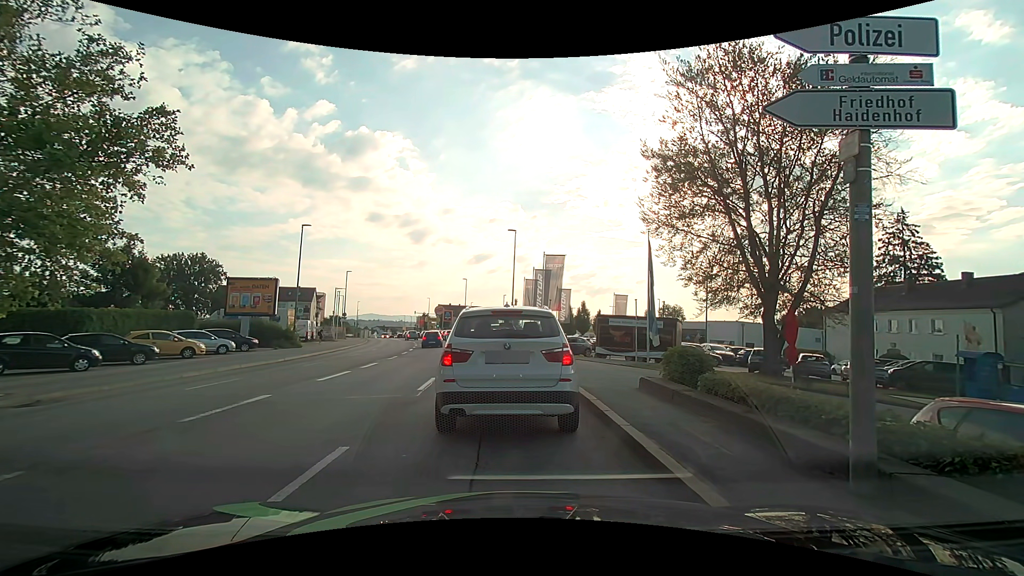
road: tertiary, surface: asphalt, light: Day
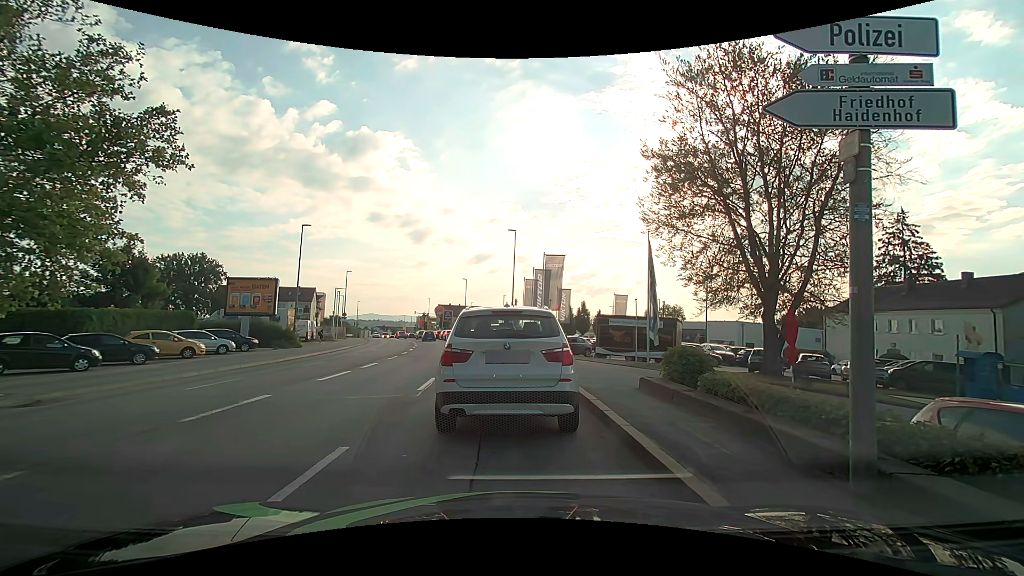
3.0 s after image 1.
(0.0, 0.0) m; 0°
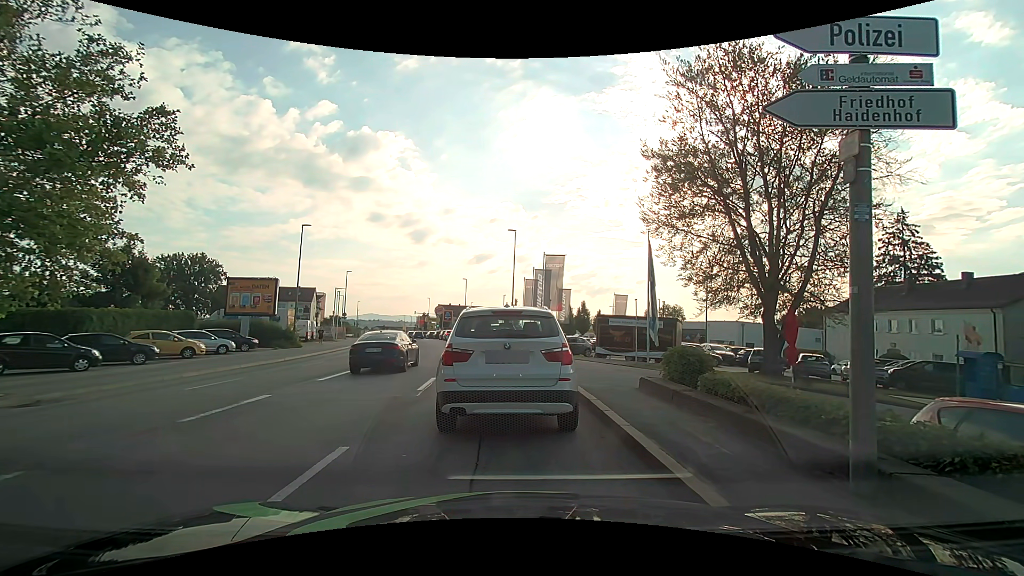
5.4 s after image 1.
(0.0, 0.0) m; 0°
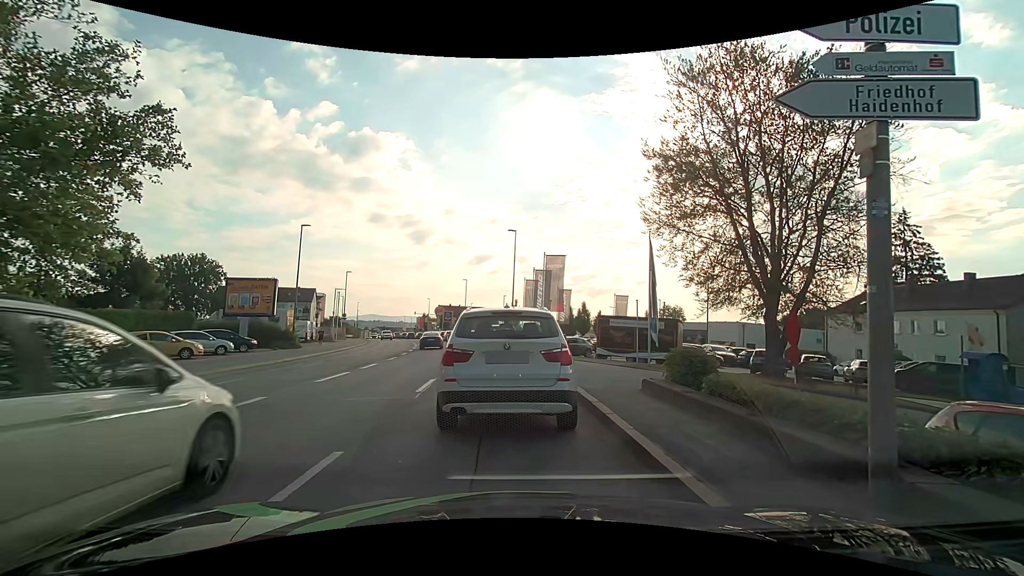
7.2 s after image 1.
(0.0, +0.2) m; 0°
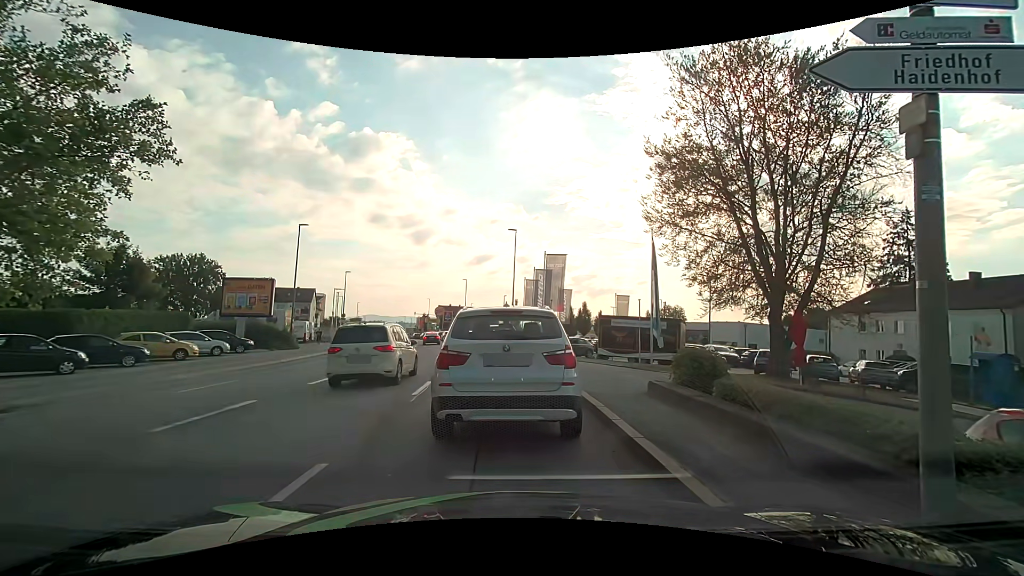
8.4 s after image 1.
(0.0, +0.5) m; 0°
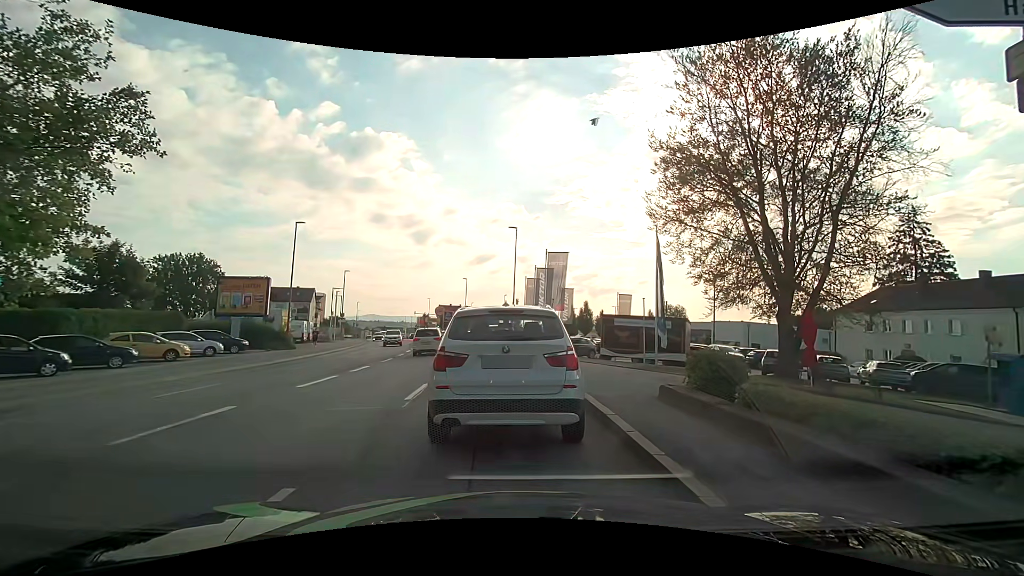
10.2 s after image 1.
(0.0, +0.8) m; 0°
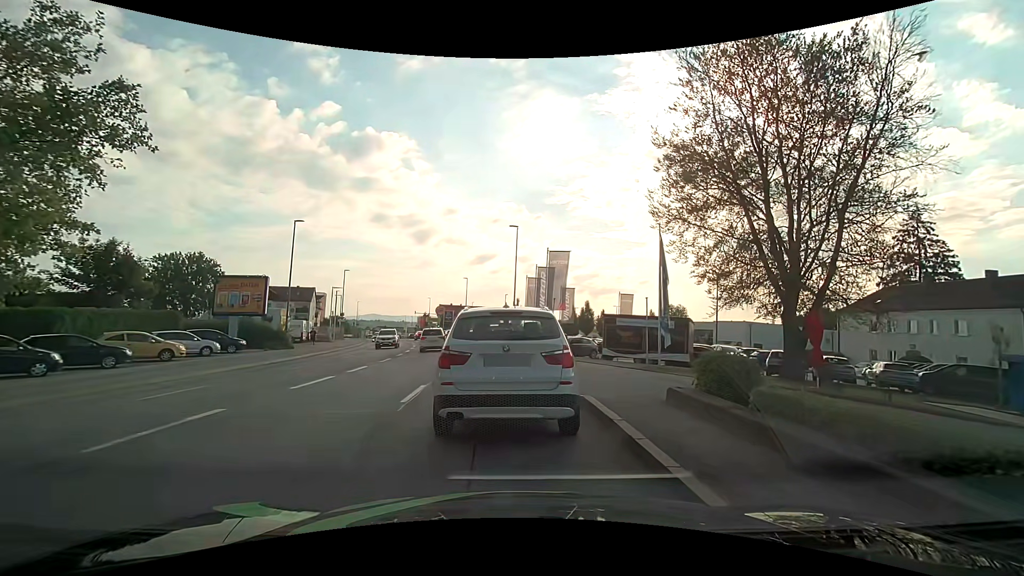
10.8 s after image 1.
(0.0, +0.4) m; 0°
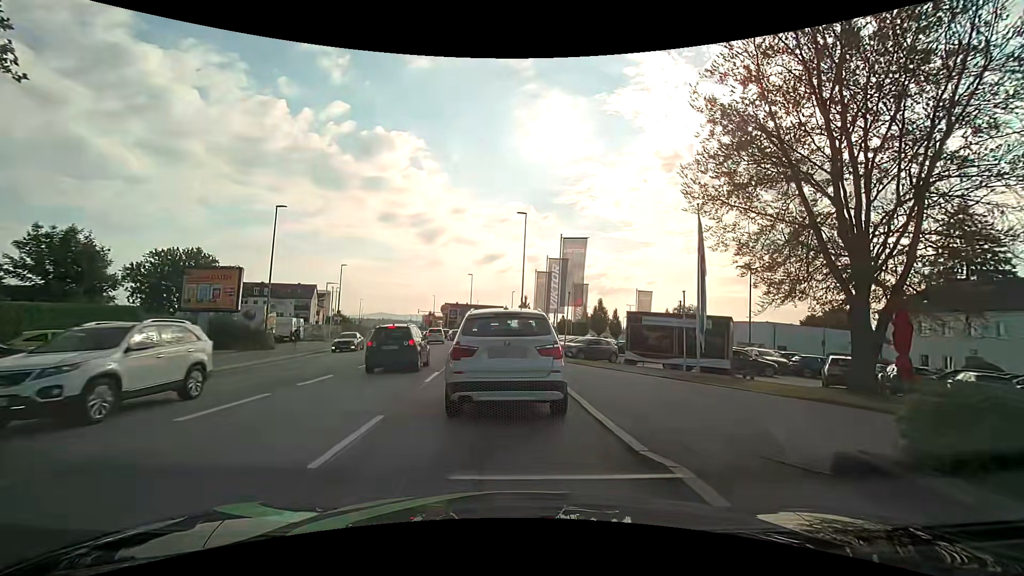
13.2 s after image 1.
(-0.2, +4.8) m; -2°
(0, +10) (-1, +20) (-3, +30) (-4, +40) (-5, +50) (-8, +59) (-10, +69) (-13, +79) (-16, +88) (-19, +98) m
